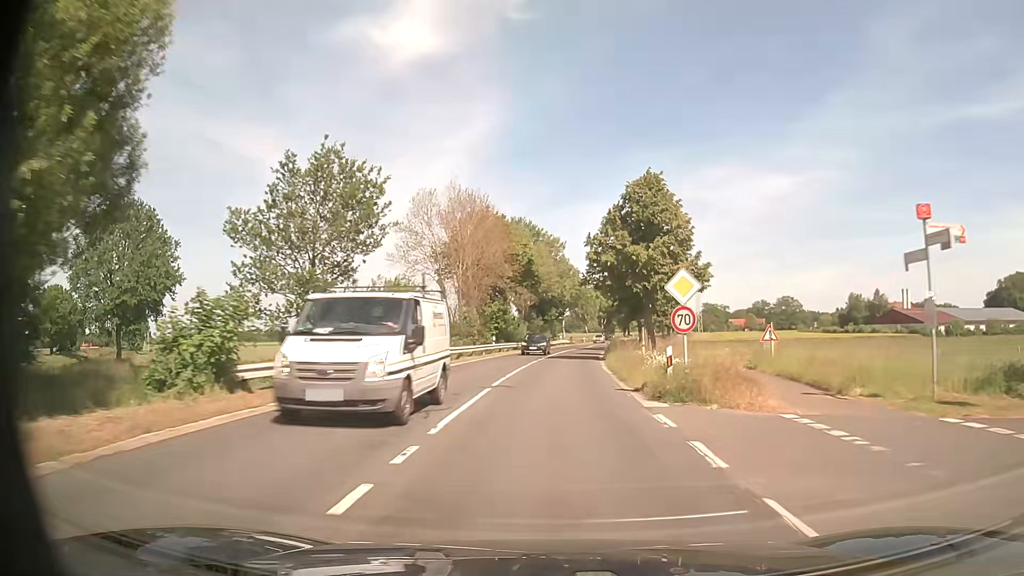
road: secondary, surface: asphalt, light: Day
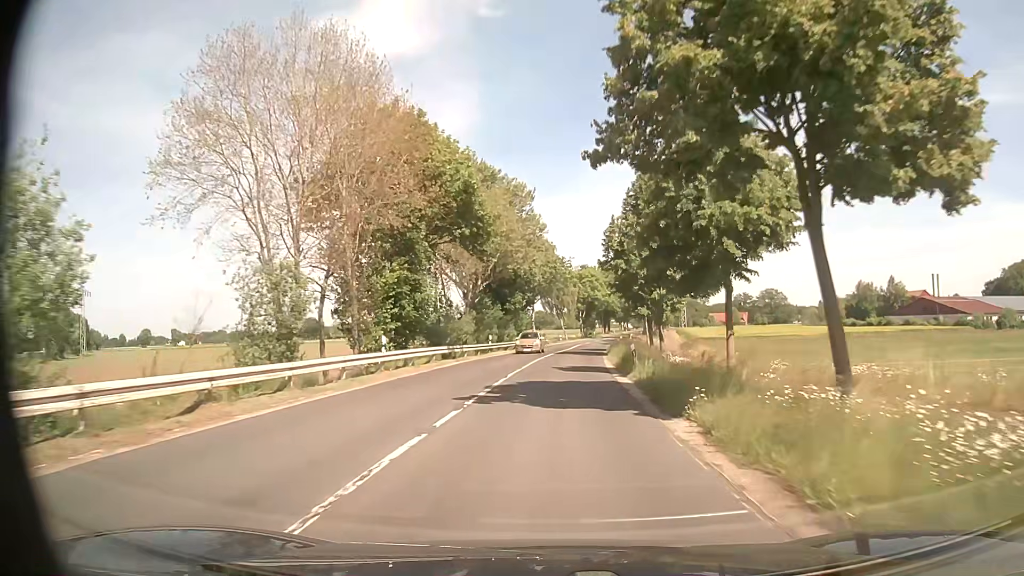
(+0.8, +27.6) m; +3°
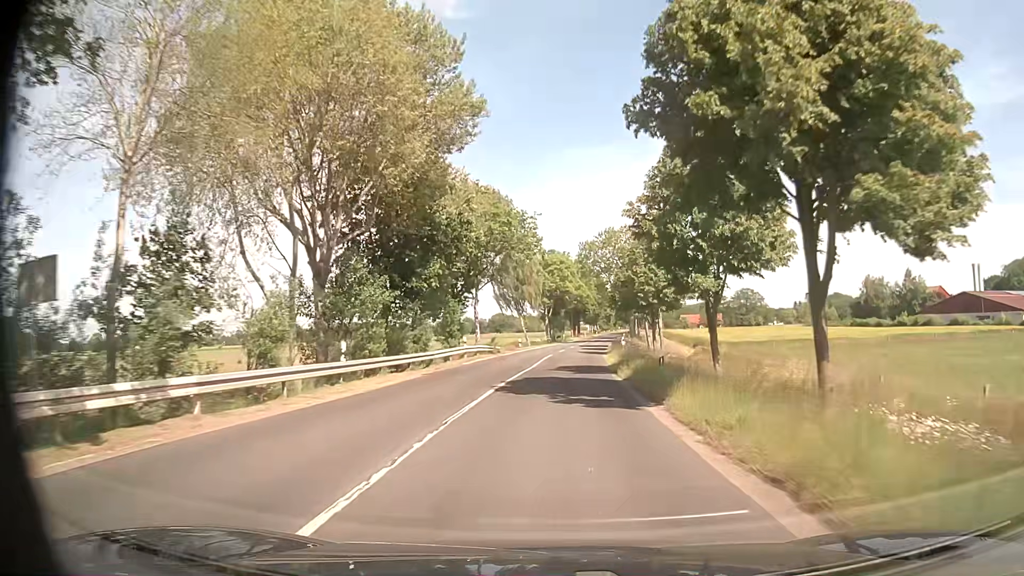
(+0.8, +28.4) m; +3°
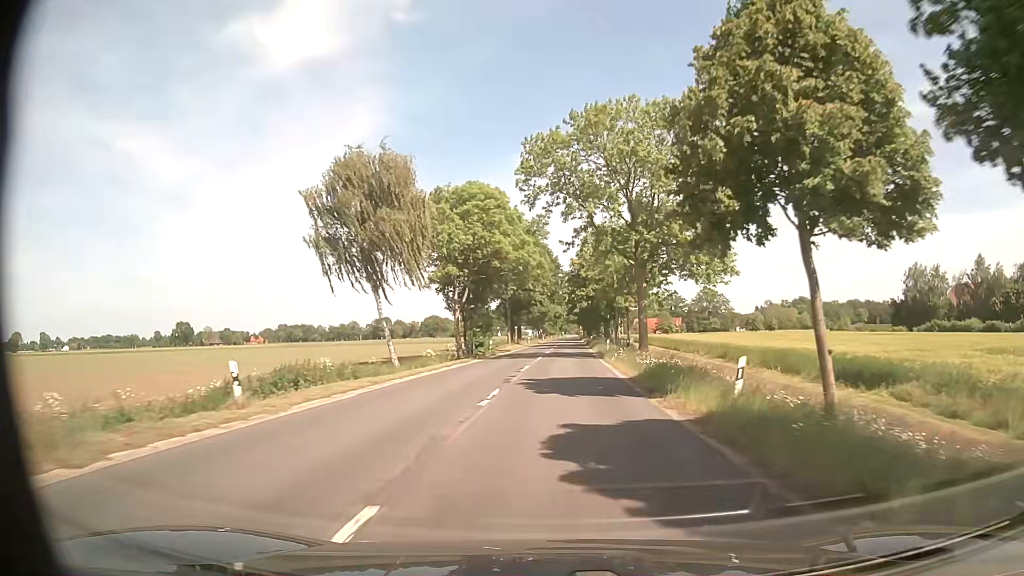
(+2.2, +50.0) m; +4°
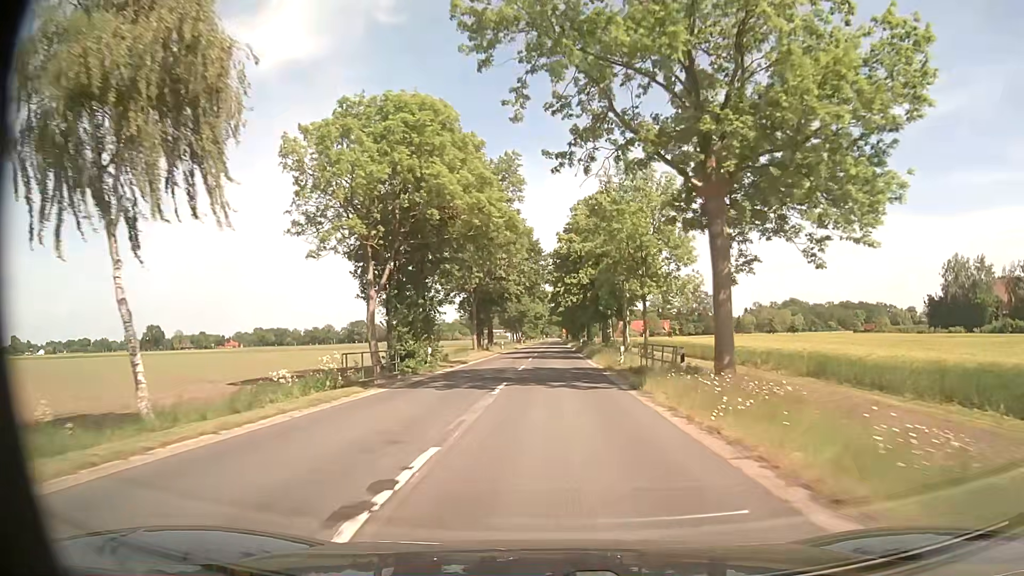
(+0.6, +20.8) m; +3°
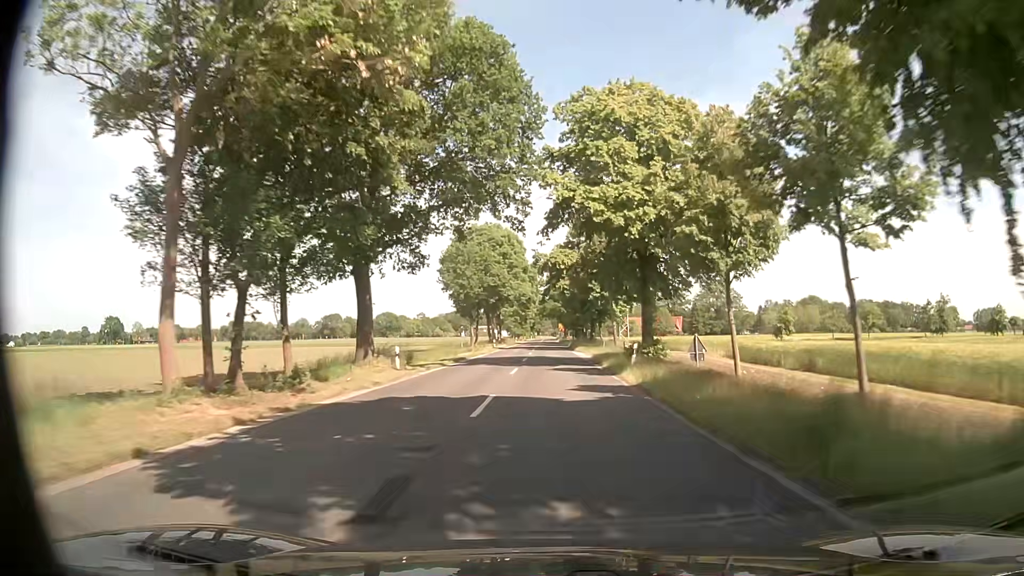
(+0.2, +53.2) m; 0°
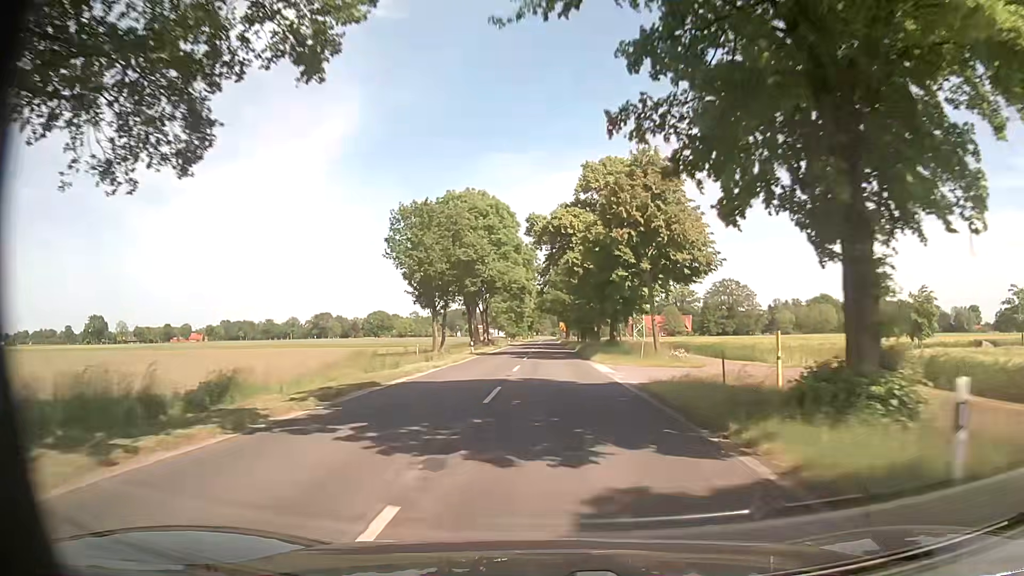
(0.0, +21.7) m; 0°
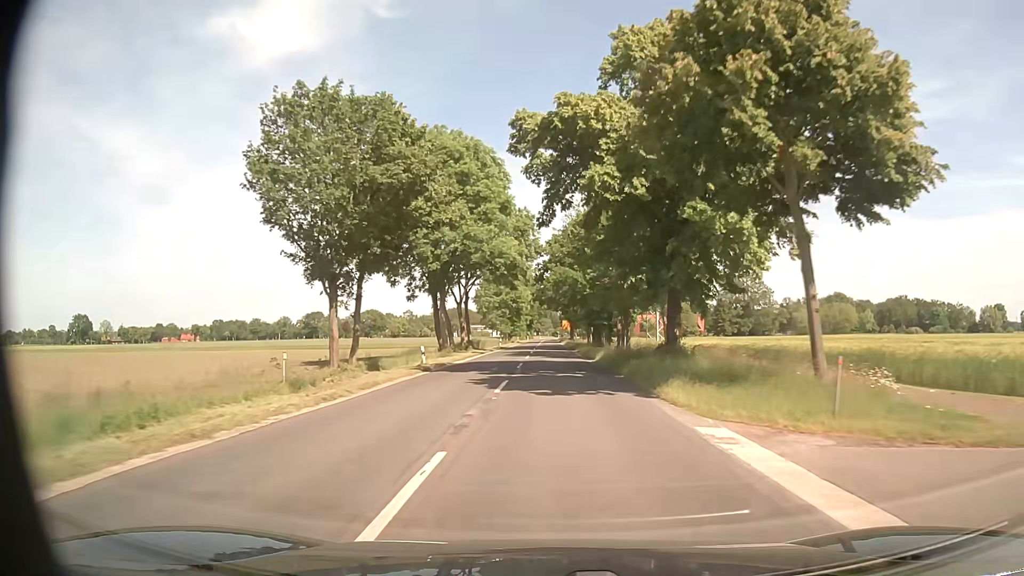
(-0.1, +21.8) m; 0°
(0, +10) (0, +20) (0, +30) (0, +40) (0, +50) (0, +60) (0, +70) (0, +80) (0, +90) (0, +100) m
